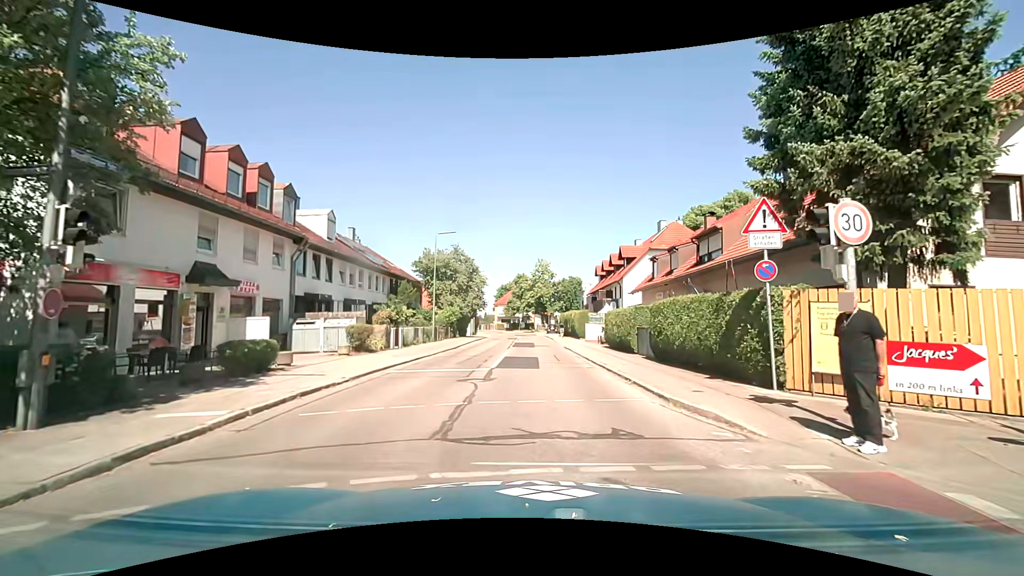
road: tertiary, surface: asphalt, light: Day
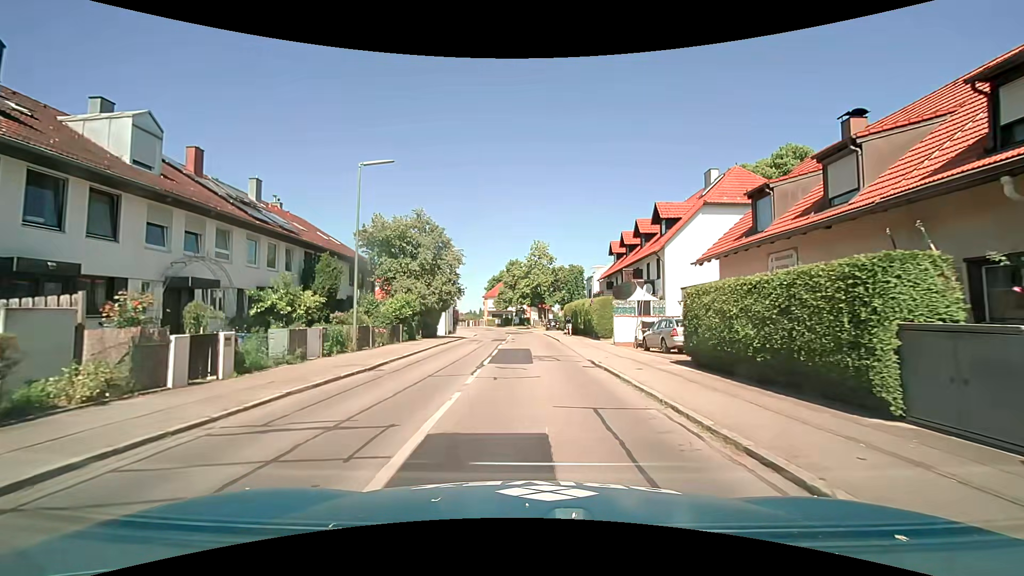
(+0.2, +16.1) m; +1°
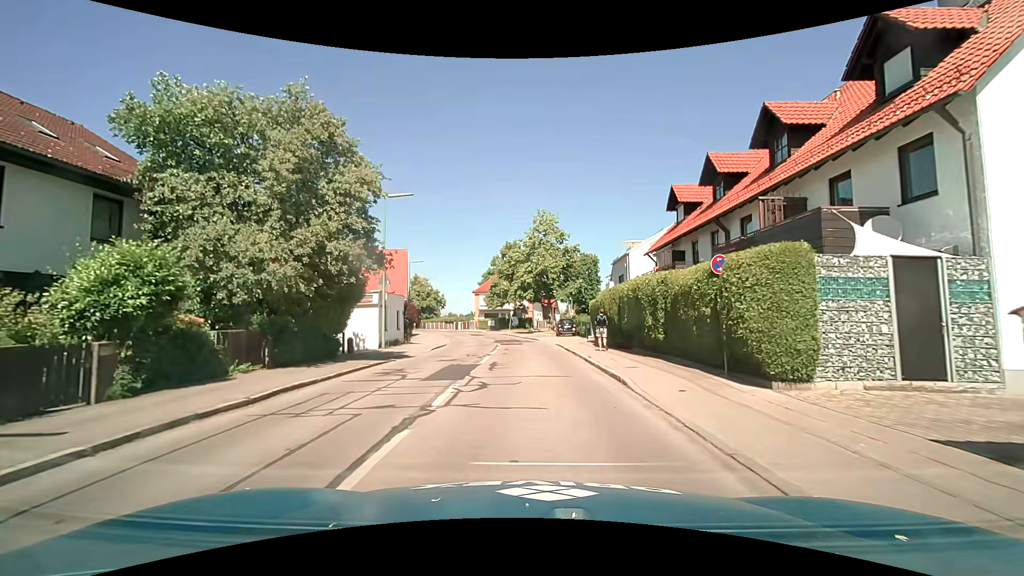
(-0.2, +21.5) m; -1°
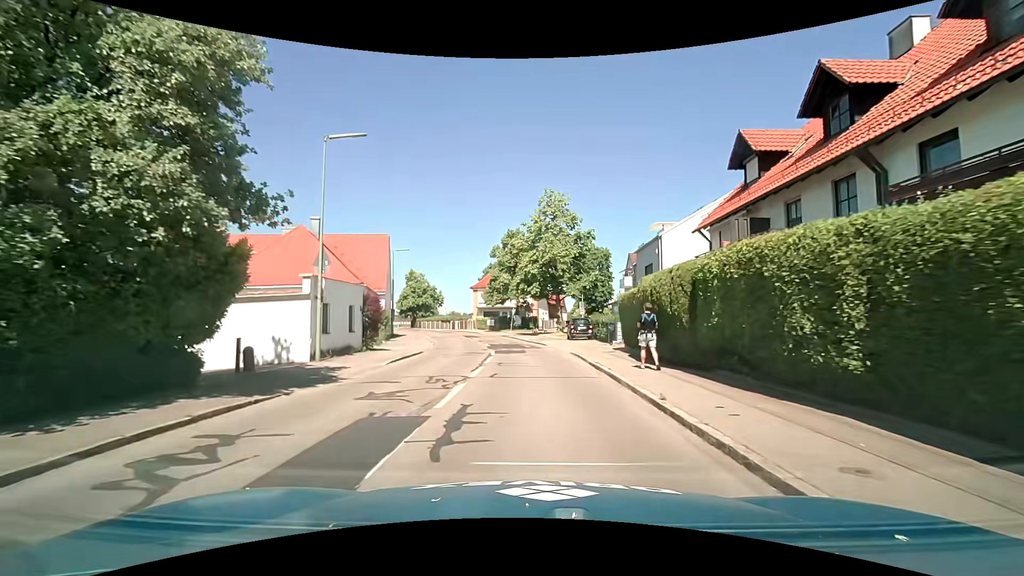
(-0.1, +8.7) m; -1°
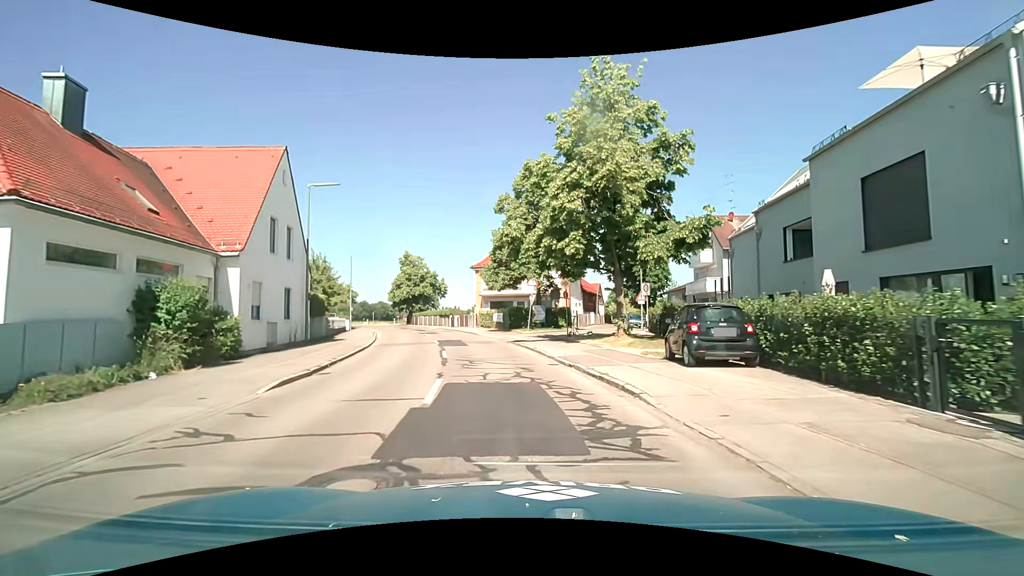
(-0.3, +22.5) m; -3°
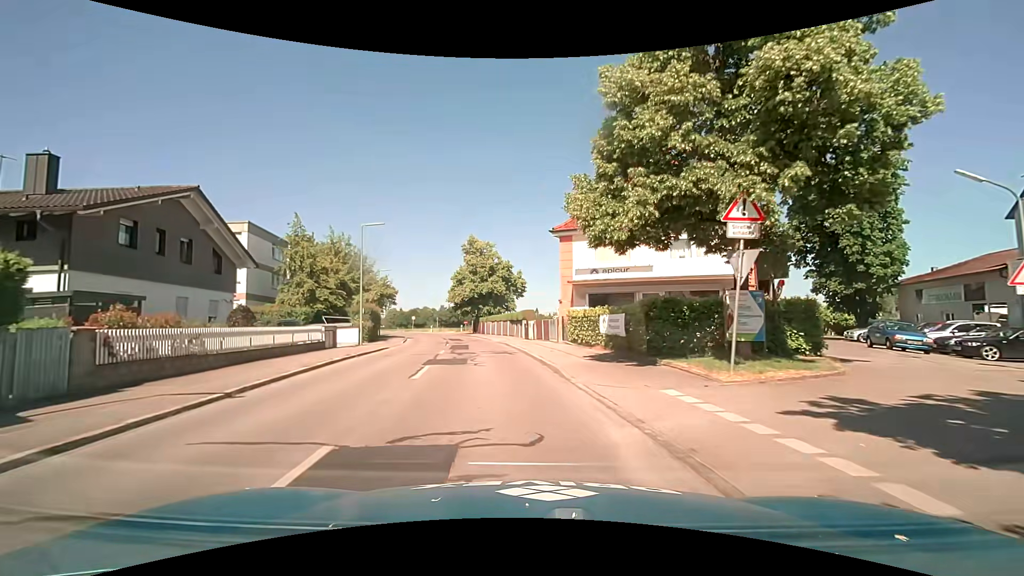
(-1.7, +23.5) m; -10°
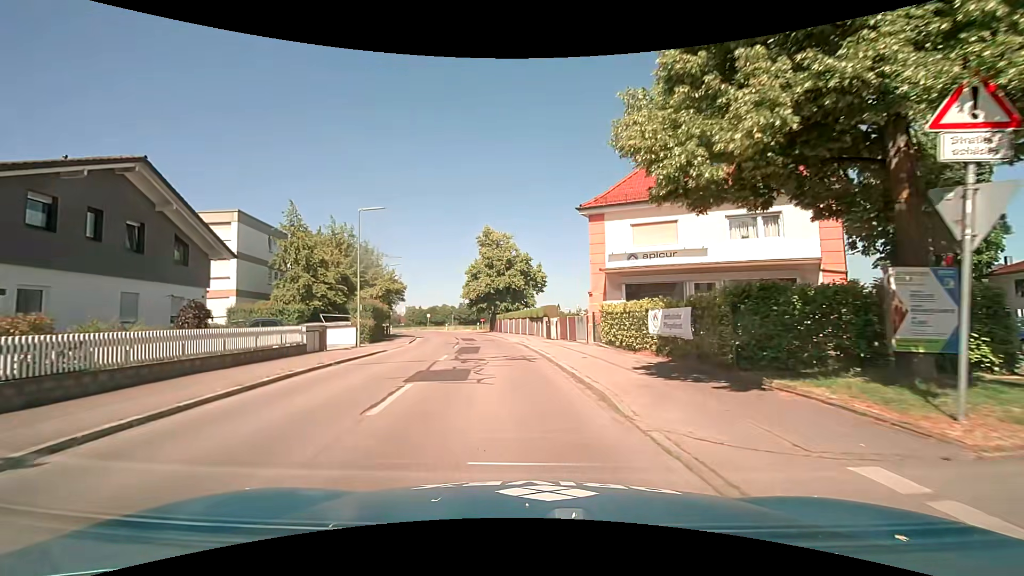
(-0.1, +4.7) m; -2°
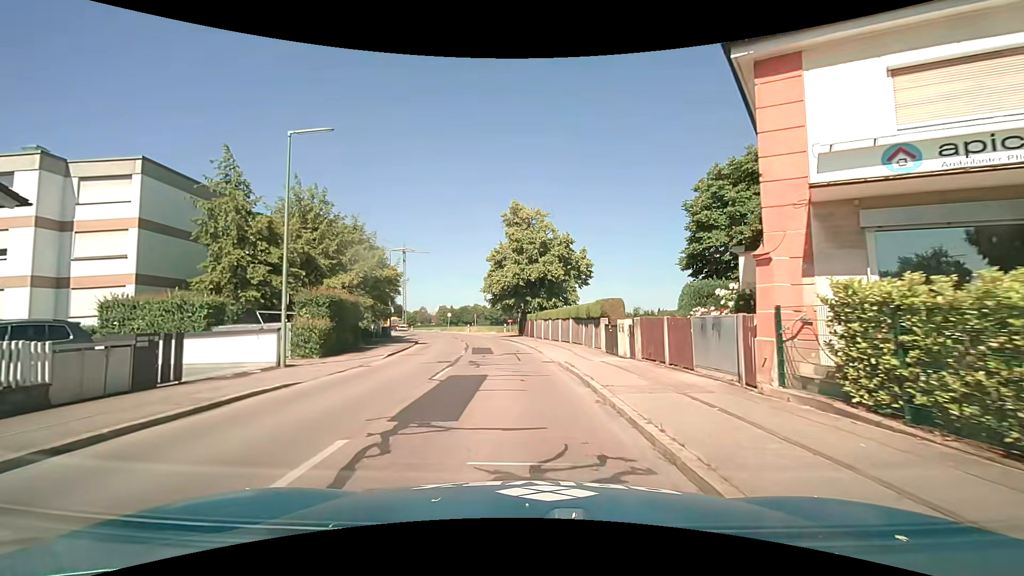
(-0.5, +13.3) m; -3°
(0, +10) (-1, +20) (-2, +30) (-4, +40) (-6, +50) (-9, +59) (-12, +69) (-15, +78) (-19, +87) (-23, +96) m
